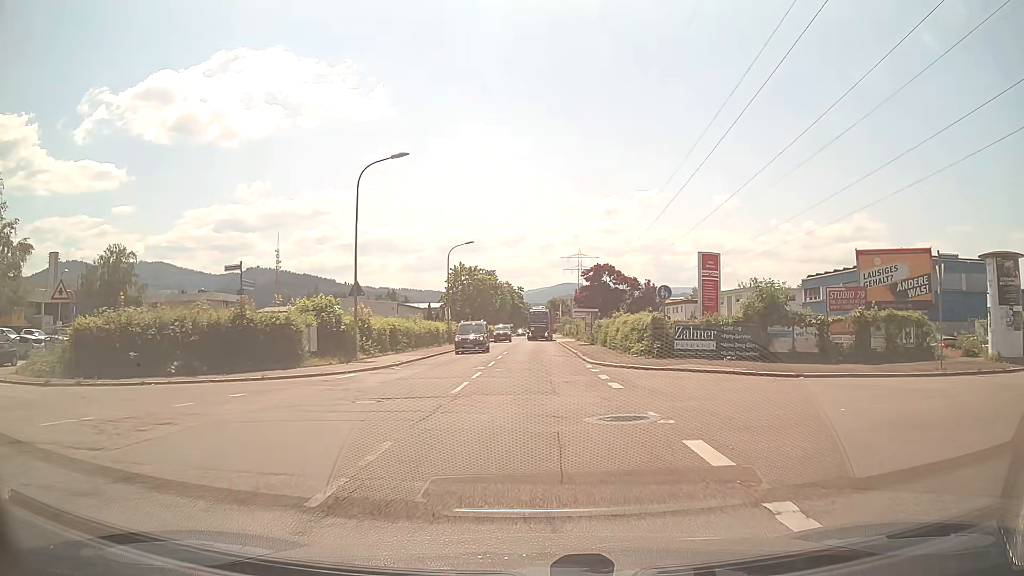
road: unclassified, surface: asphalt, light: Day
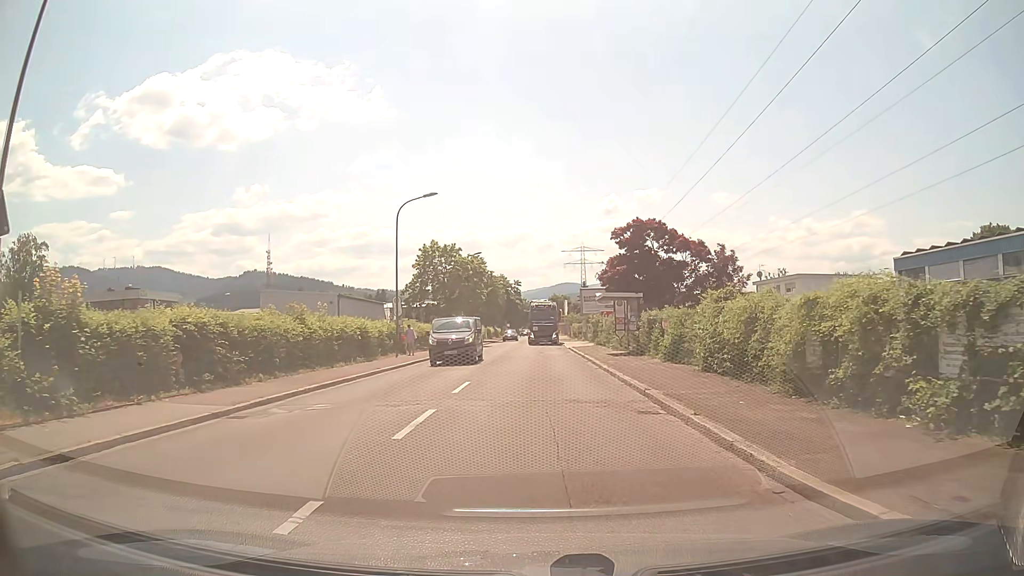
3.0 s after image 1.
(+0.1, +22.1) m; +1°
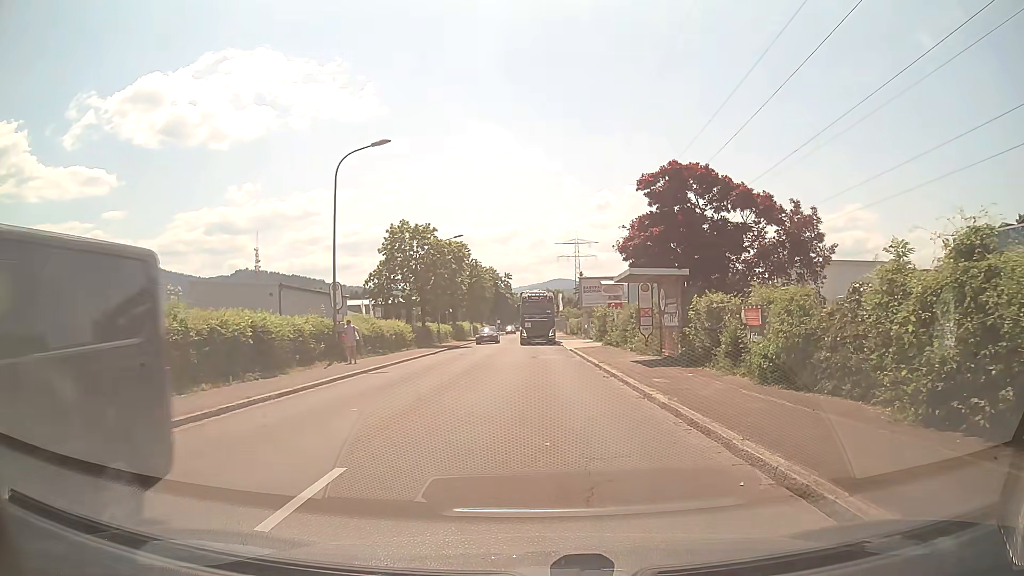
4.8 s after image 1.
(0.0, +10.7) m; 0°
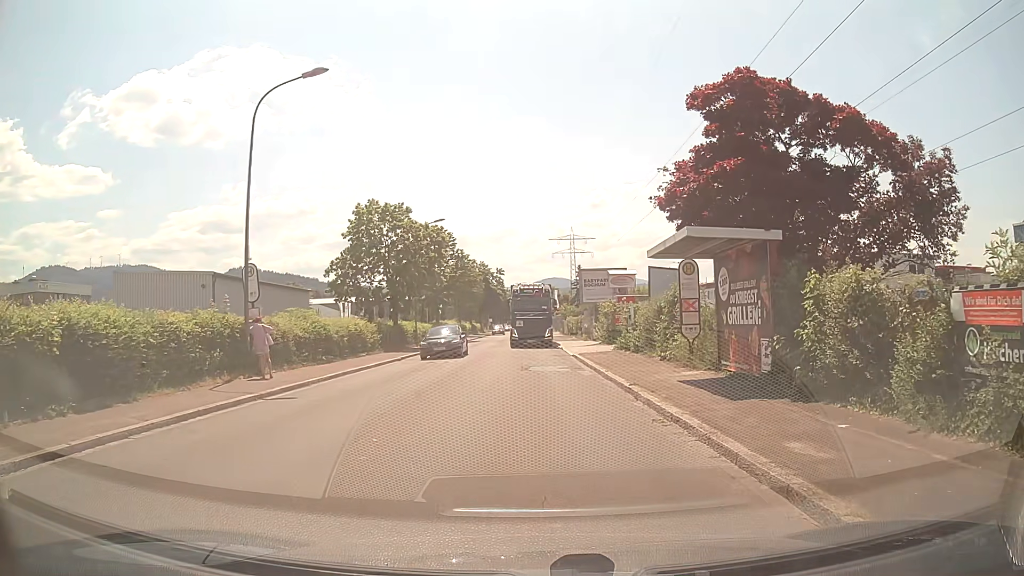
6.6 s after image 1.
(+0.1, +8.1) m; 0°
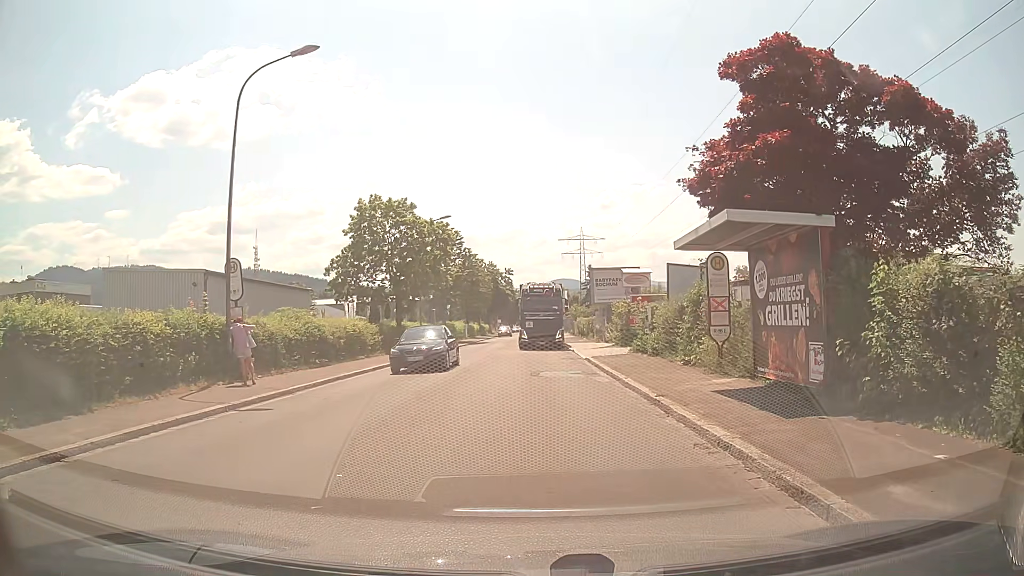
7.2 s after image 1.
(0.0, +1.8) m; -1°
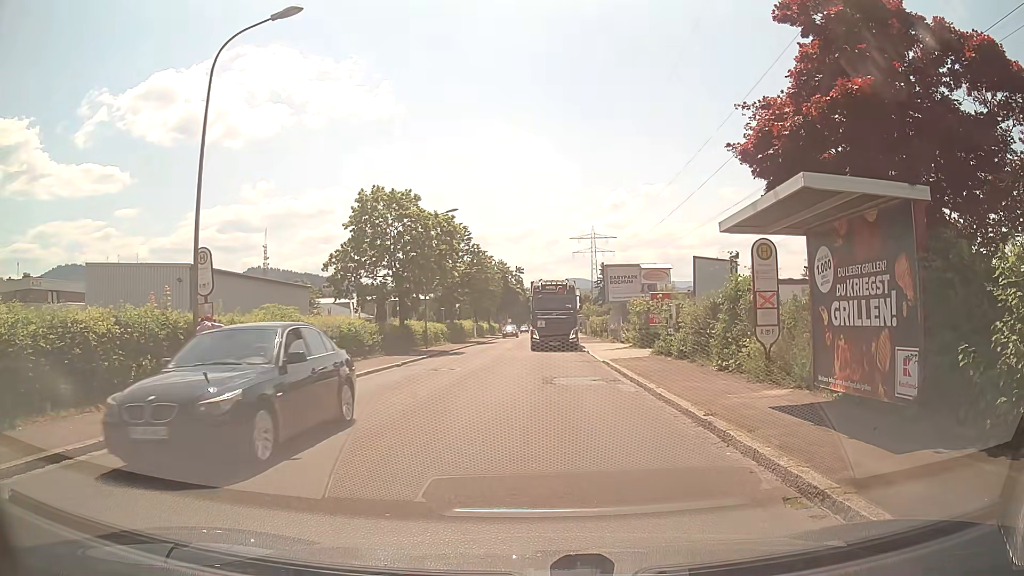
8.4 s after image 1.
(0.0, +2.4) m; +1°
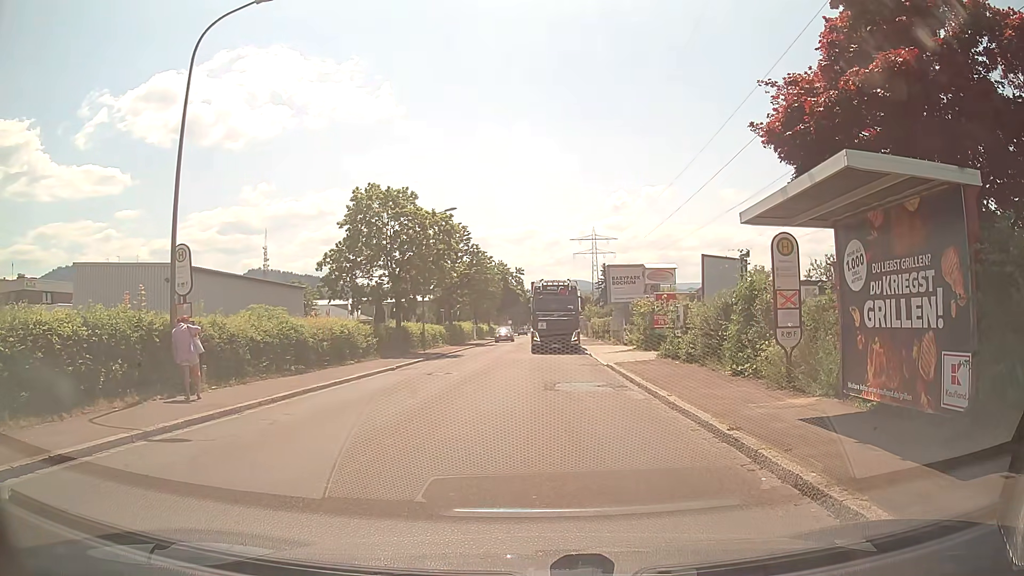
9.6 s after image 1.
(0.0, +1.1) m; 0°
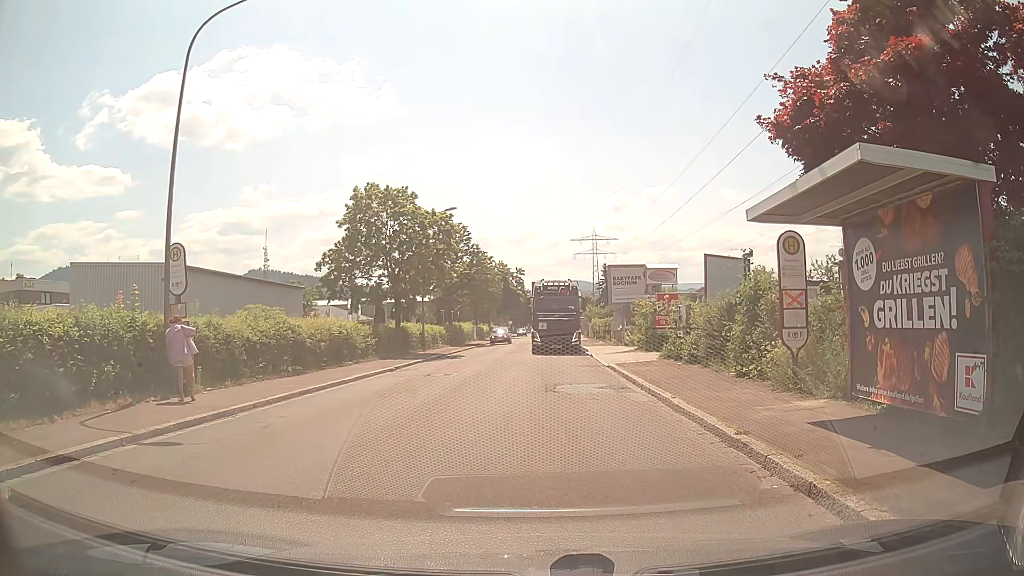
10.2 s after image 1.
(0.0, +0.3) m; 0°
